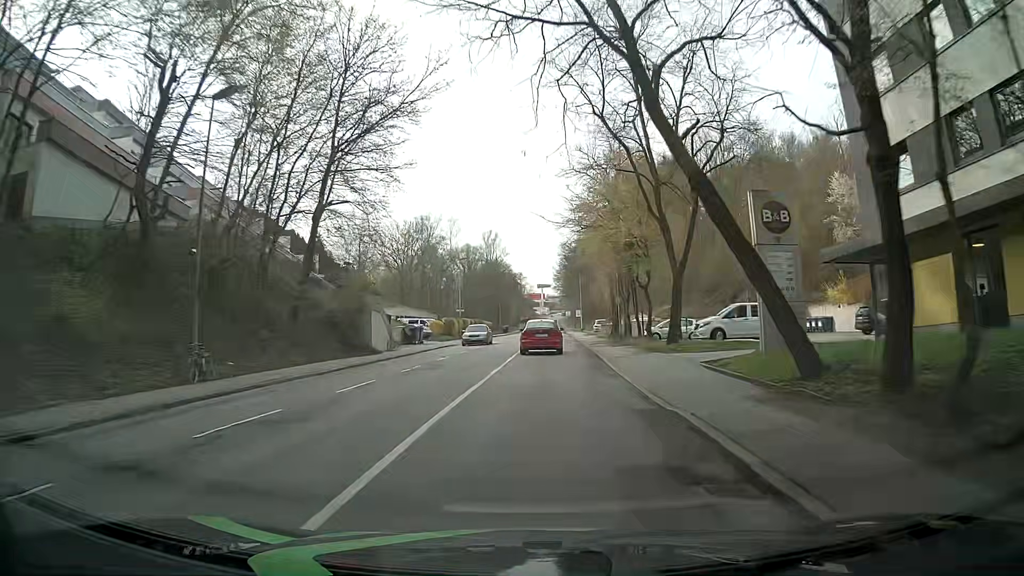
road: tertiary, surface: asphalt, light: Day
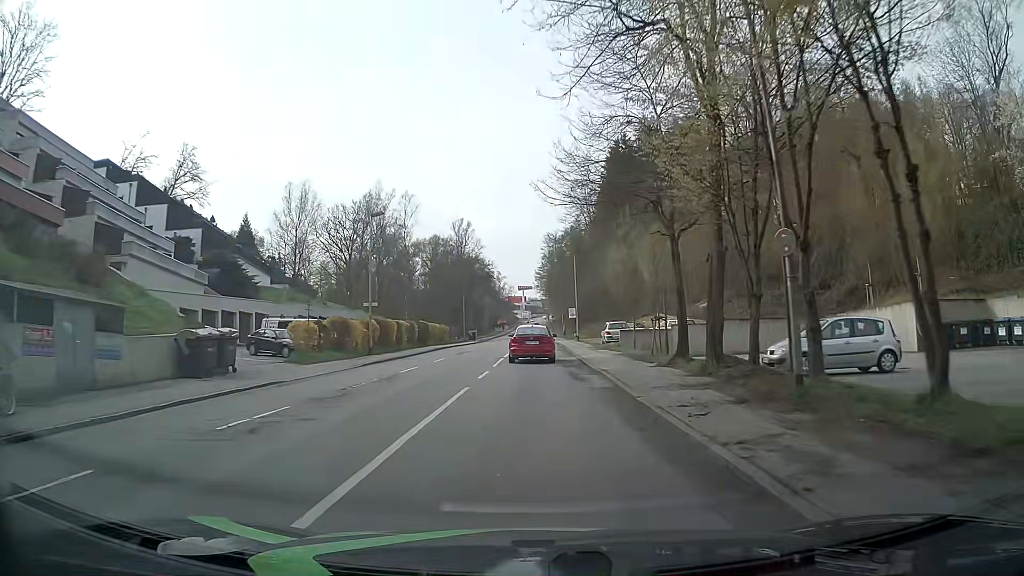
(+1.1, +29.7) m; +3°
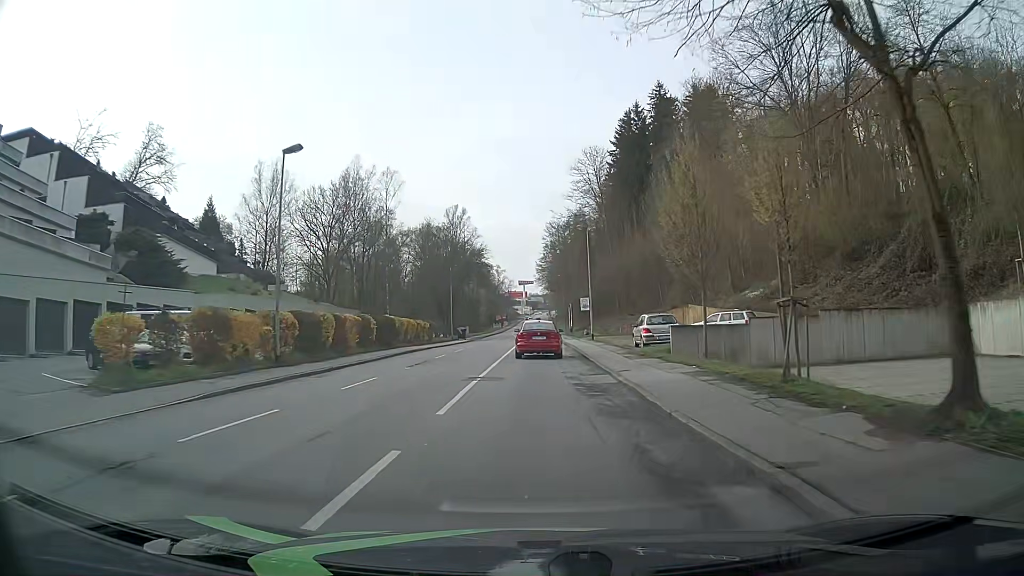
(0.0, +14.4) m; 0°
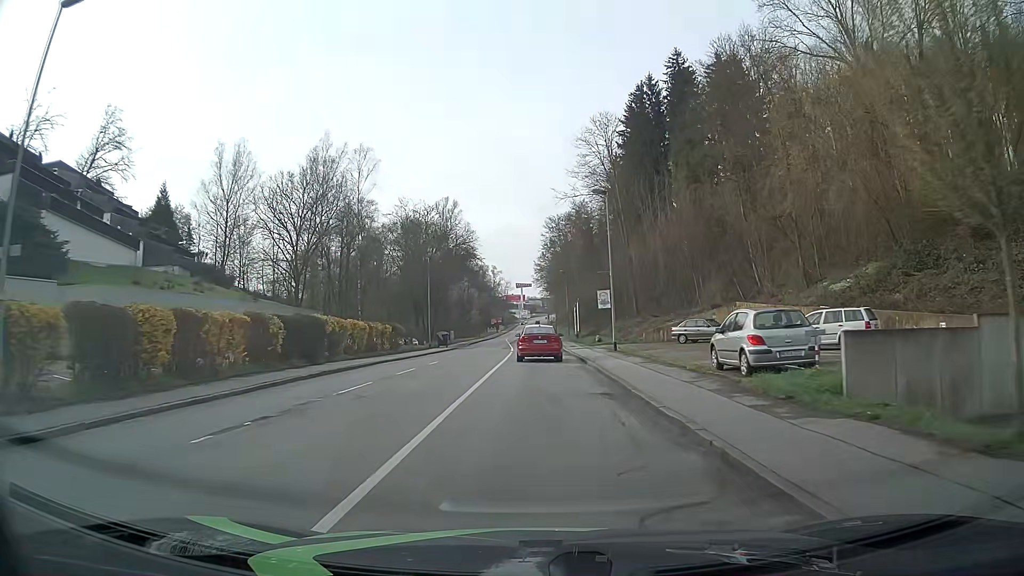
(-0.1, +14.4) m; 0°
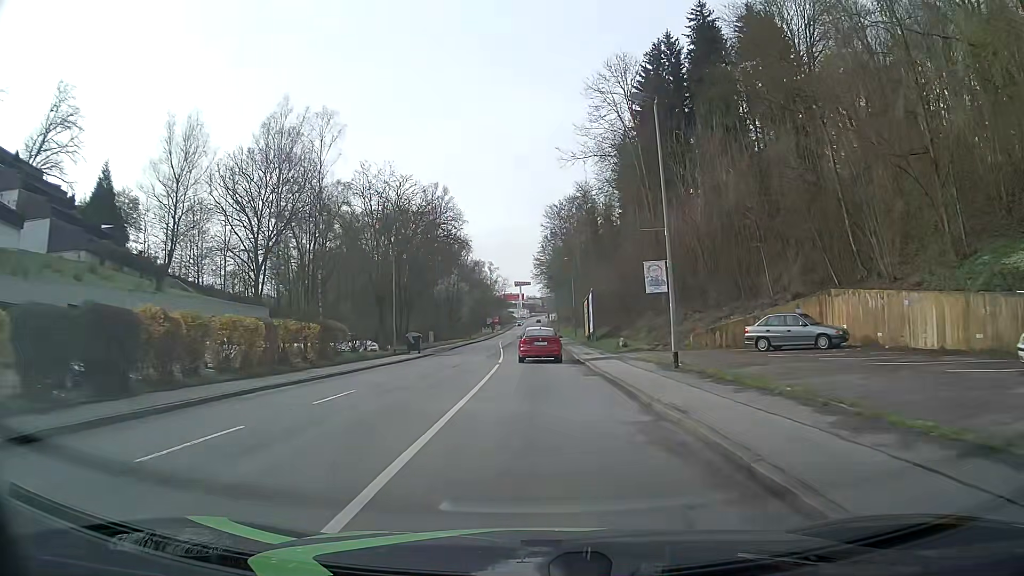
(0.0, +14.6) m; 0°
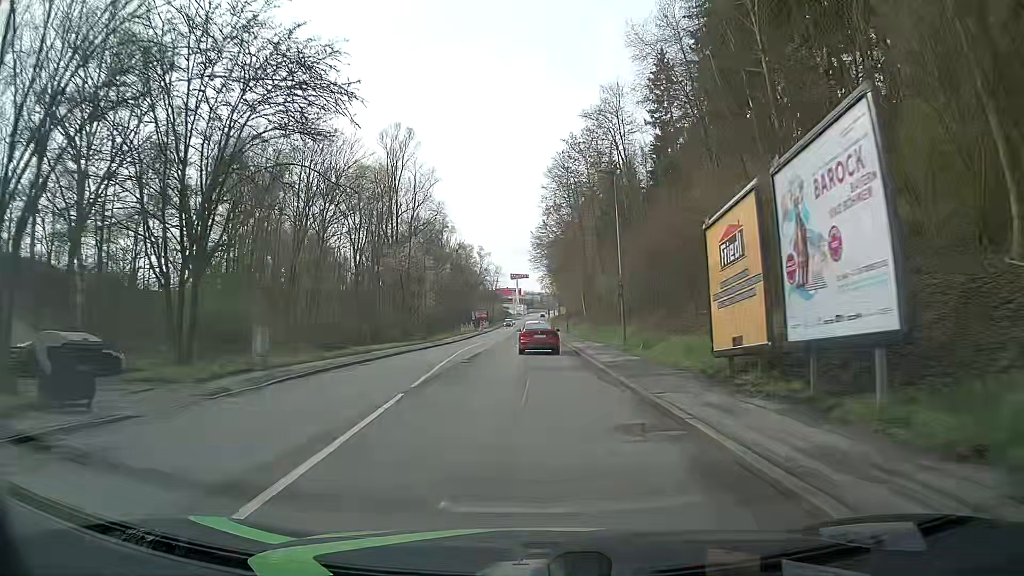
(-0.1, +37.5) m; 0°
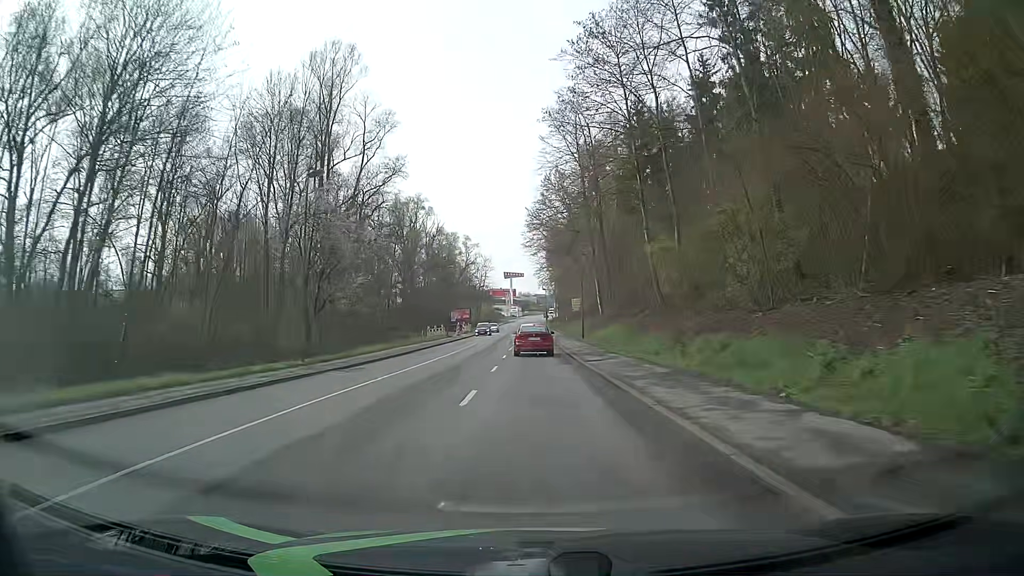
(+0.1, +30.3) m; +1°
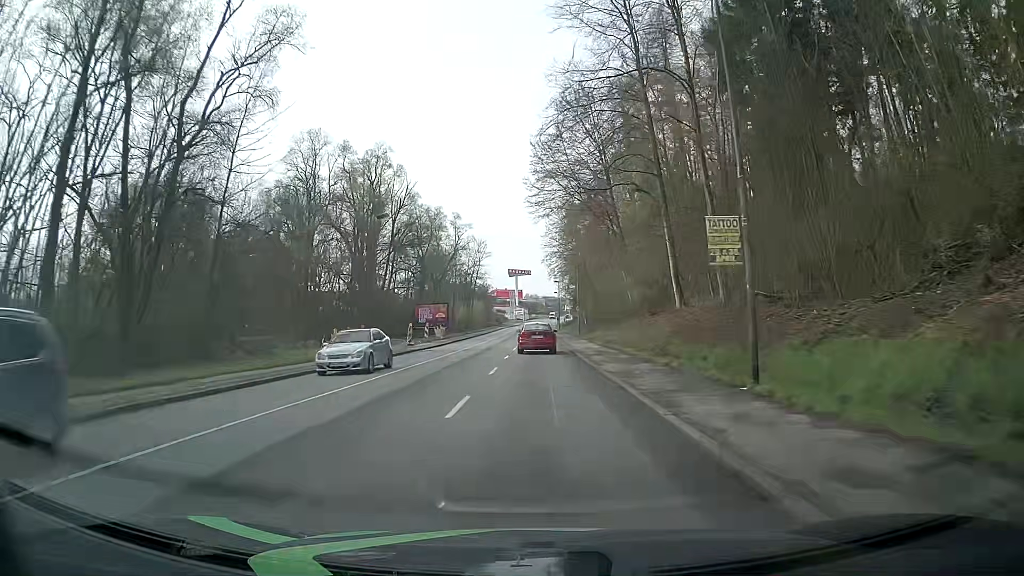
(-0.4, +38.0) m; -1°
(0, +10) (0, +20) (0, +30) (0, +40) (+1, +50) (+1, +60) (+1, +70) (+1, +80) (+1, +90) (+1, +100) m
